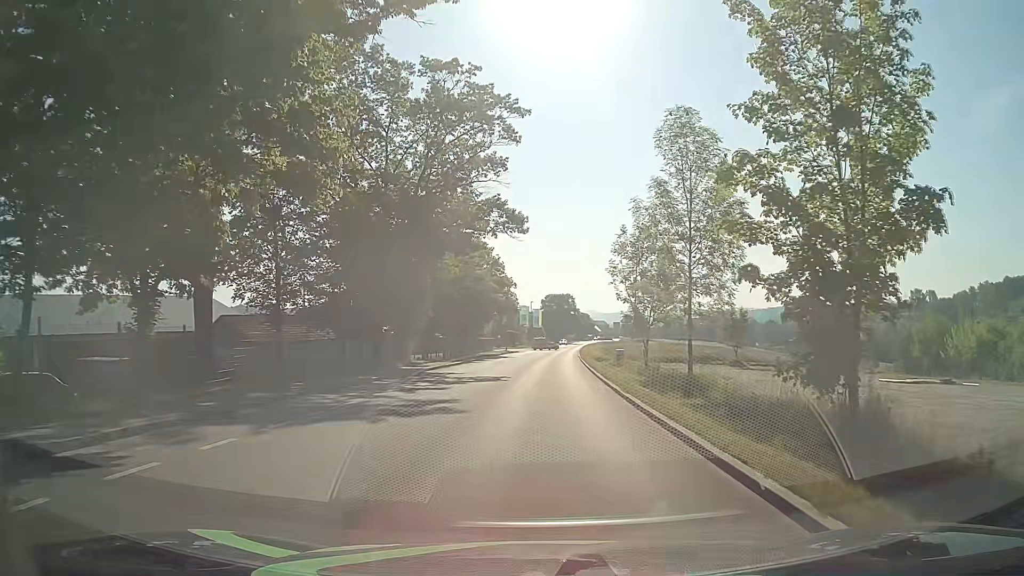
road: tertiary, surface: asphalt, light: Day
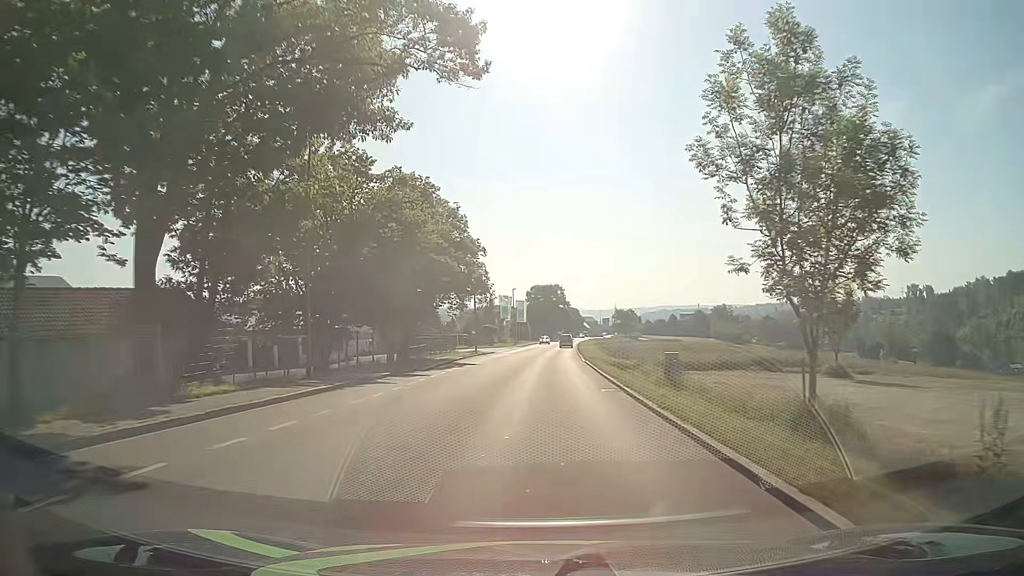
(+0.2, +24.3) m; +1°
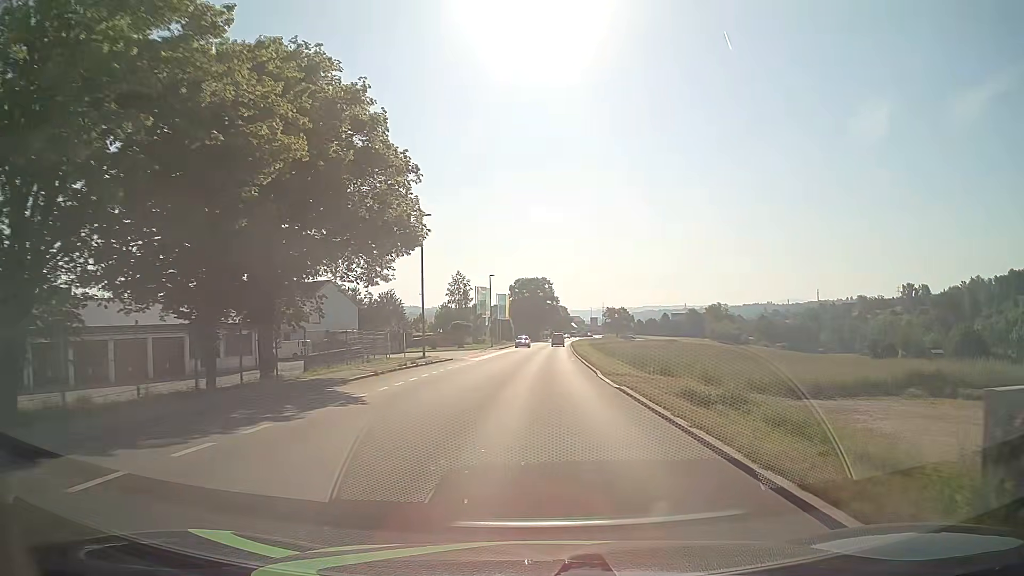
(+0.2, +21.0) m; +2°
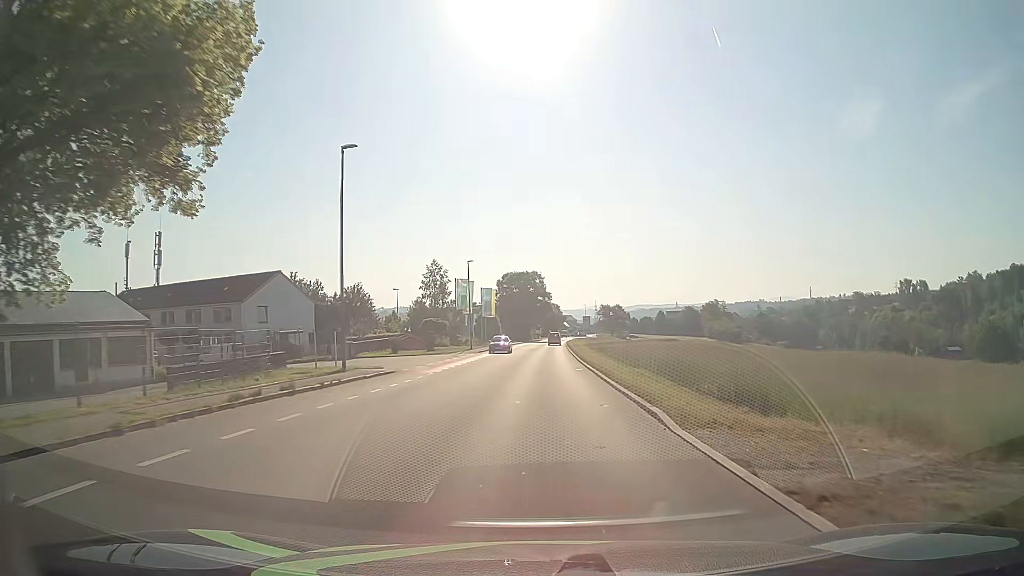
(0.0, +14.5) m; 0°
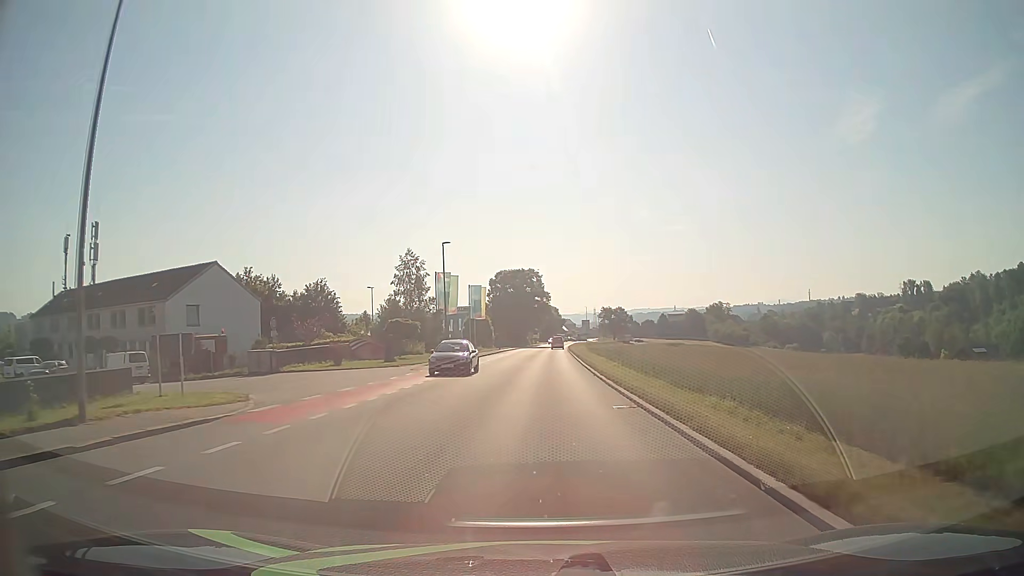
(+0.1, +14.8) m; 0°
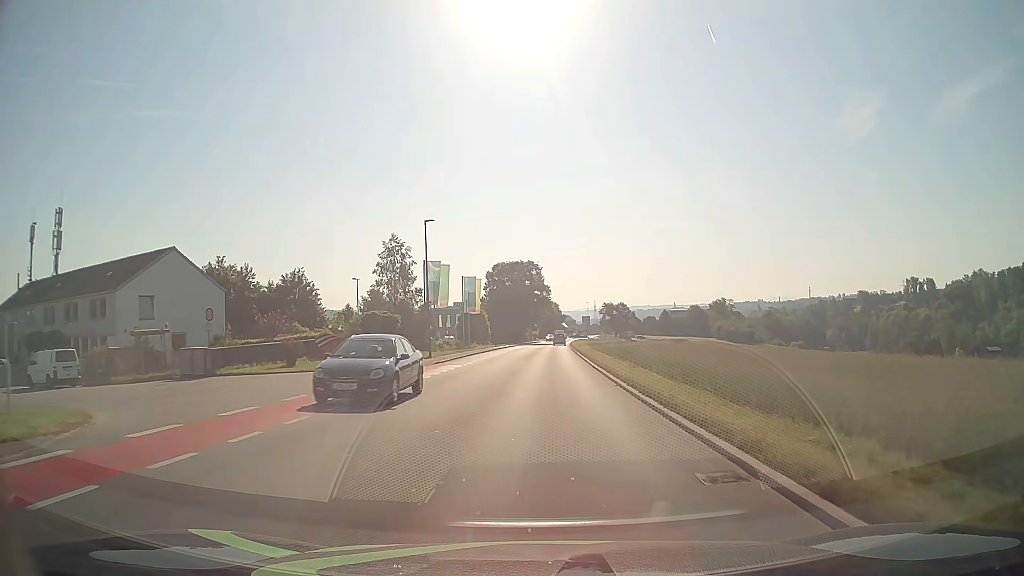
(0.0, +7.4) m; 0°
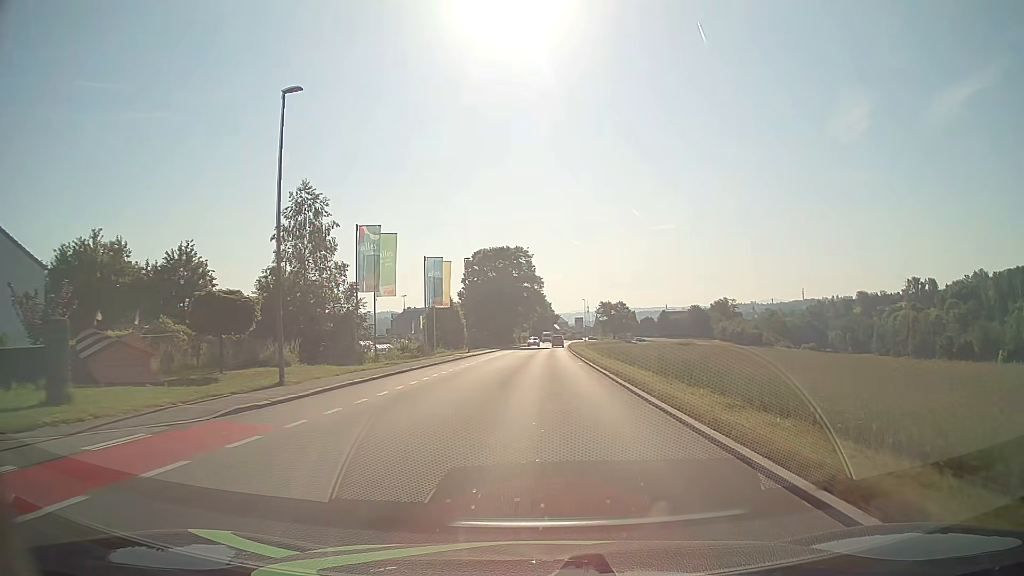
(+0.1, +22.4) m; +1°
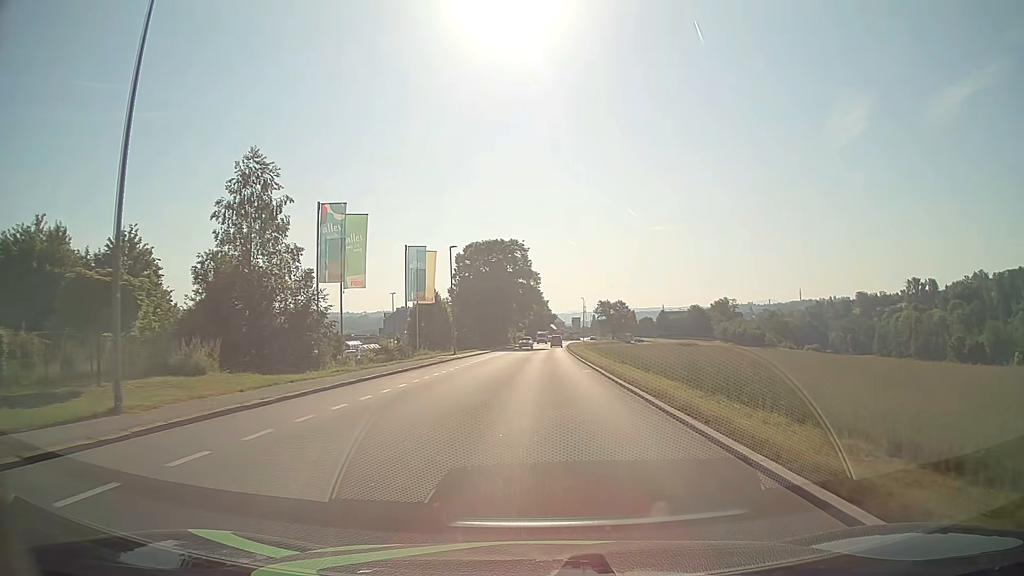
(0.0, +7.5) m; 0°
